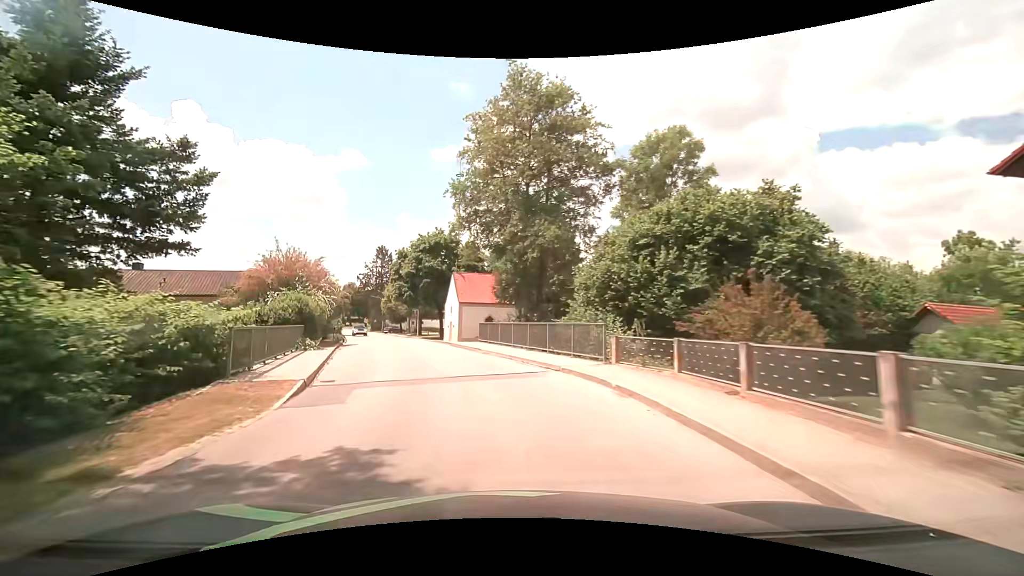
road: tertiary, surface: asphalt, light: Day
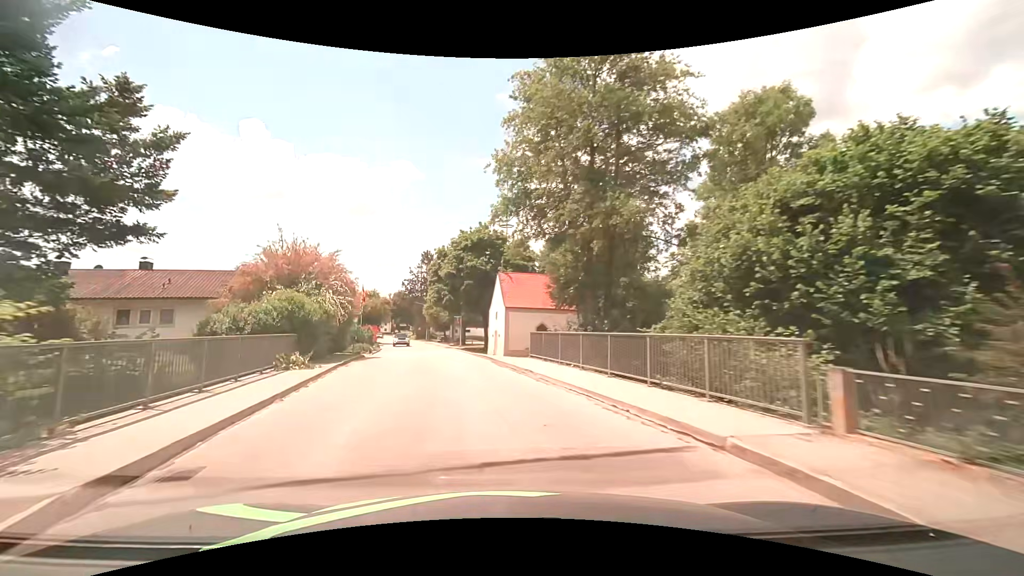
(-0.4, +7.2) m; -6°
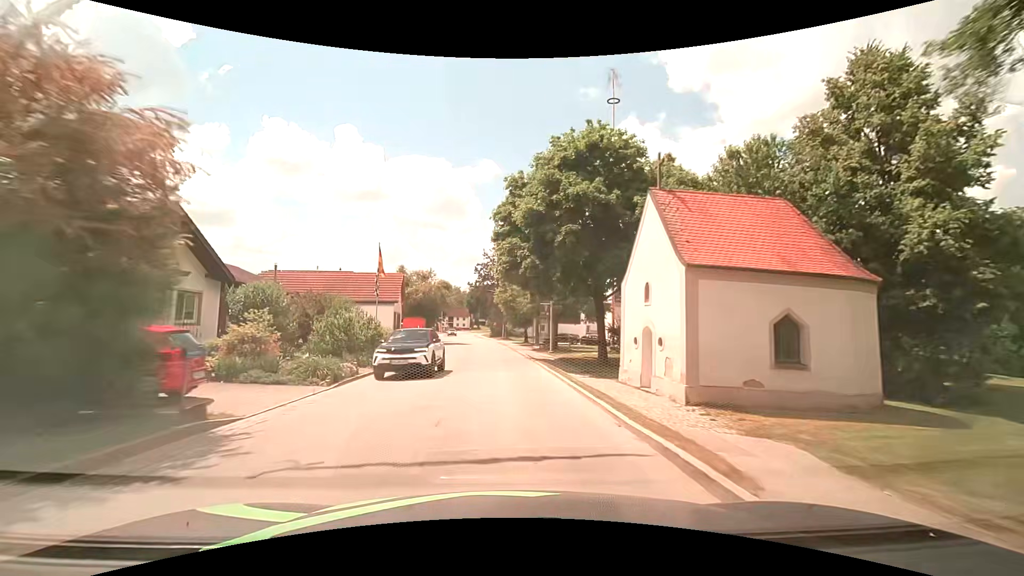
(-2.3, +22.1) m; -9°
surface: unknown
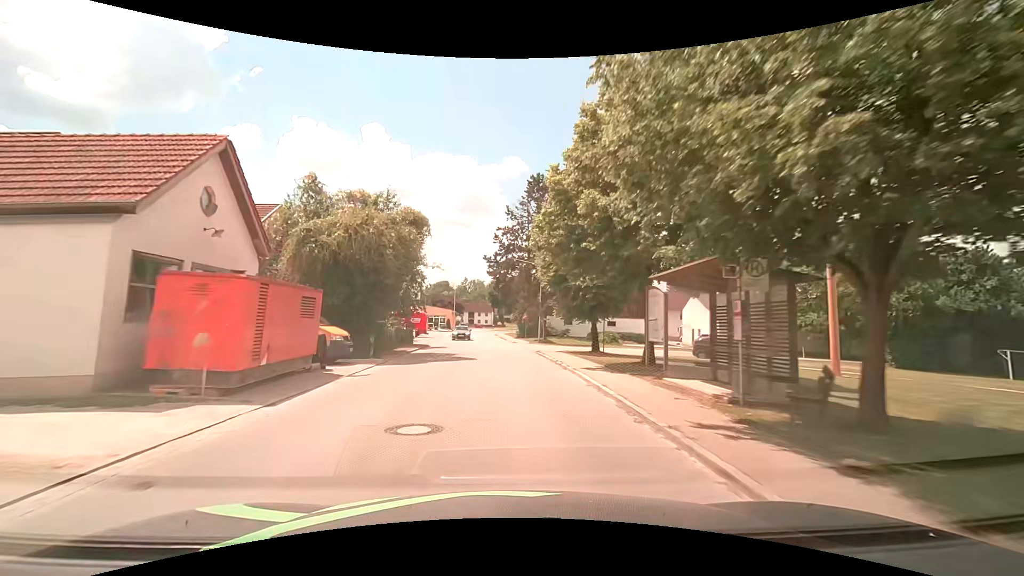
(-1.3, +30.4) m; -4°
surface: asphalt
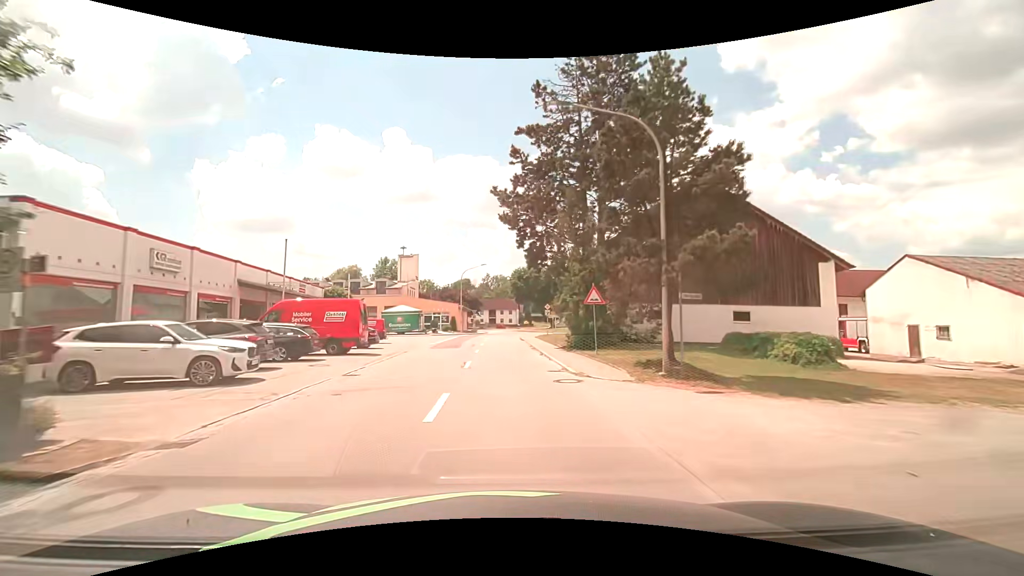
(-0.2, +30.6) m; -3°
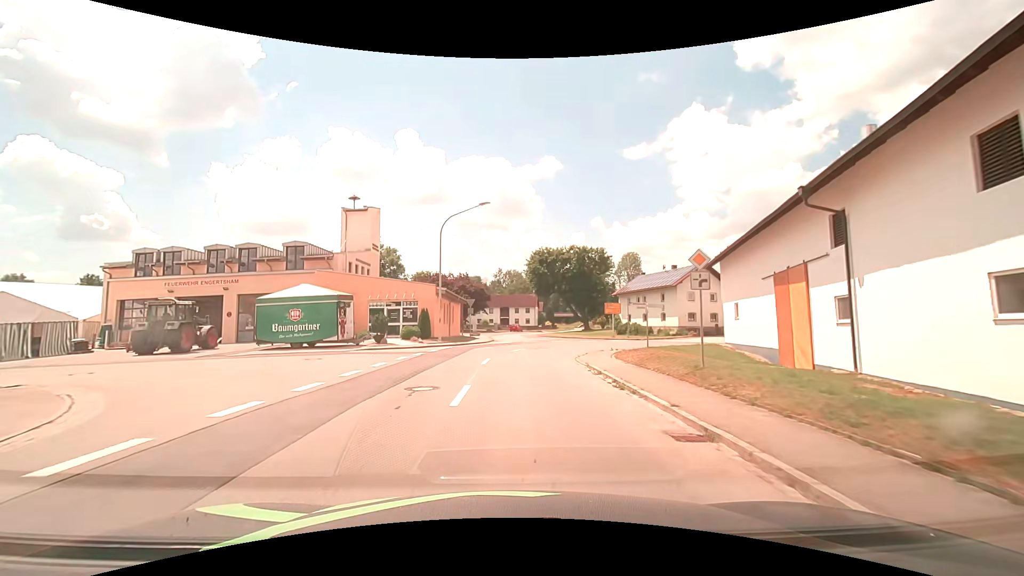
(-0.5, +34.5) m; -1°
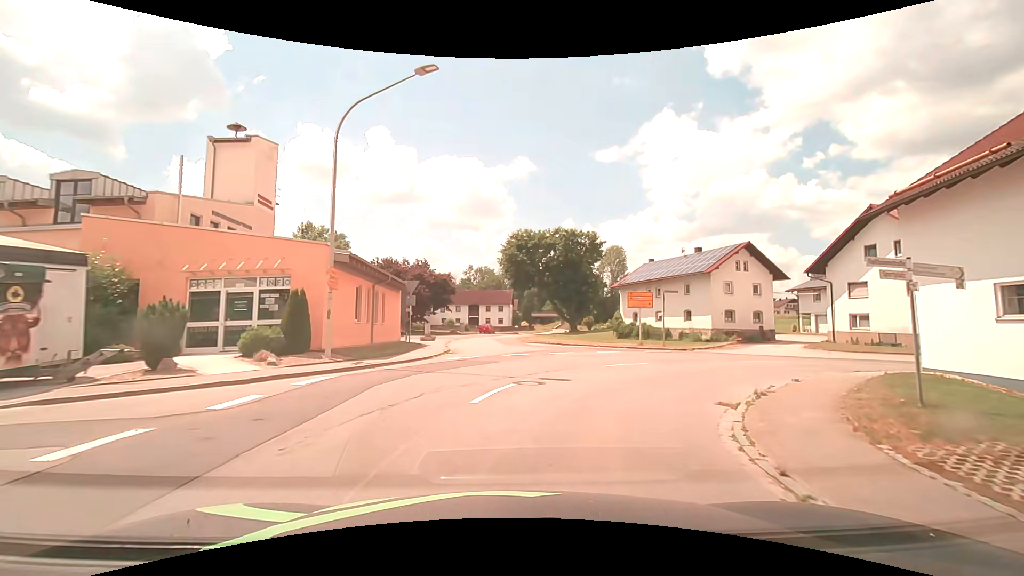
(+0.1, +17.4) m; +3°
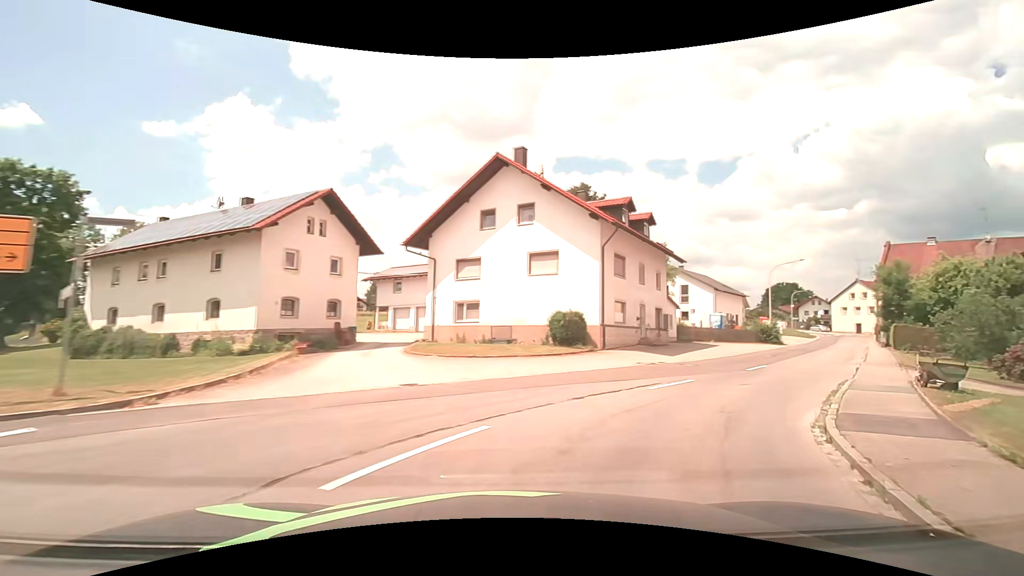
(+6.7, +18.2) m; +47°
(+2, +10) (+8, +18) (+14, +26) (+20, +34) (+26, +42) (+32, +50) (+38, +58) (+44, +66) (+51, +73) (+58, +80) m
